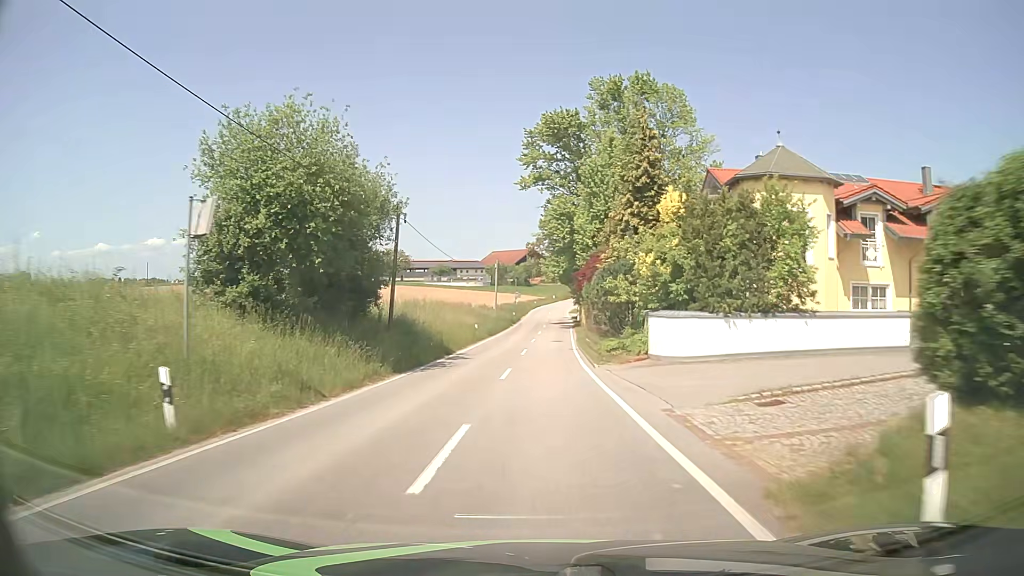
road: tertiary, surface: asphalt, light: Day
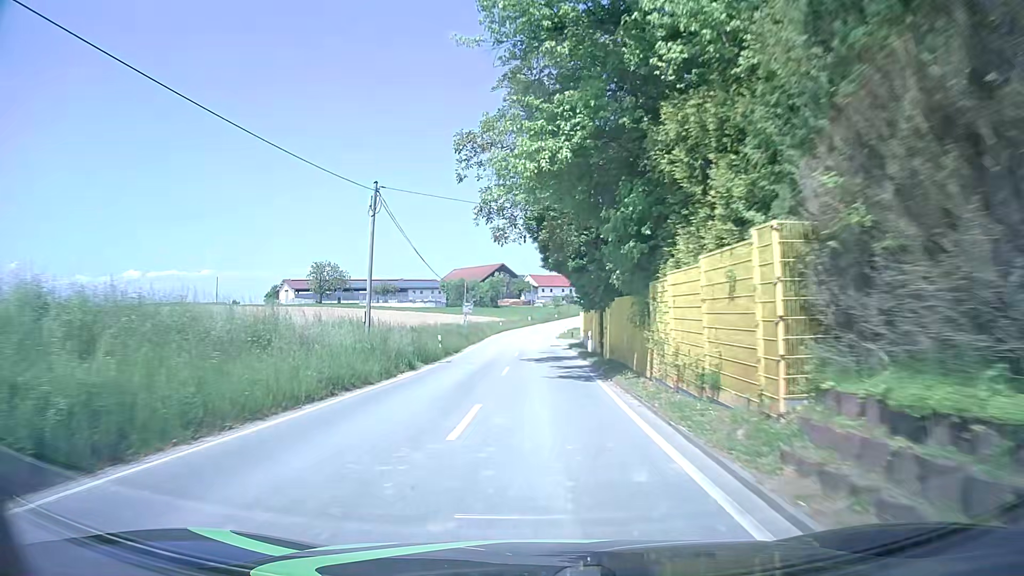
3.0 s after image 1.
(+1.0, +44.9) m; +2°
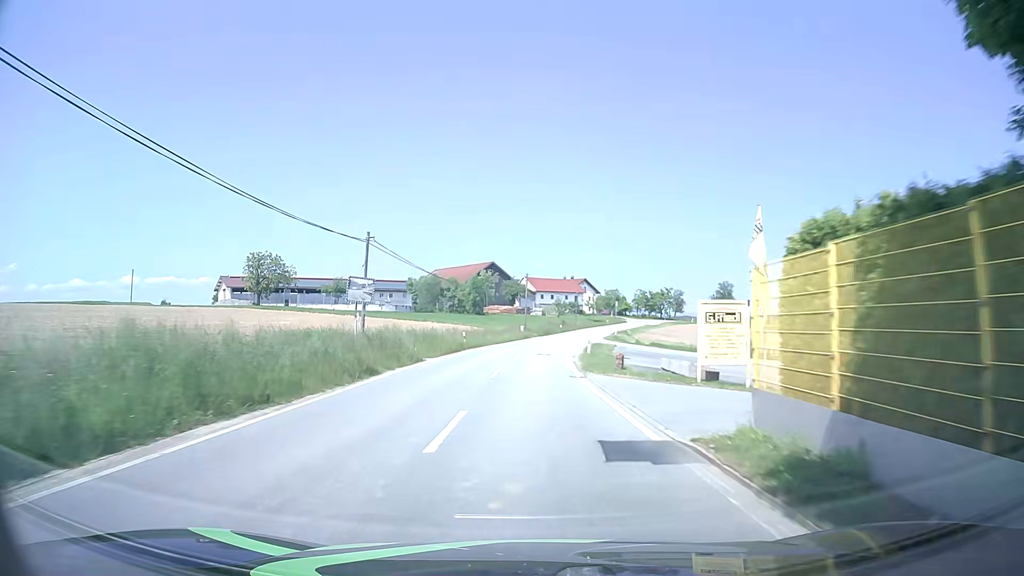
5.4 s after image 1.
(+0.2, +36.9) m; +1°
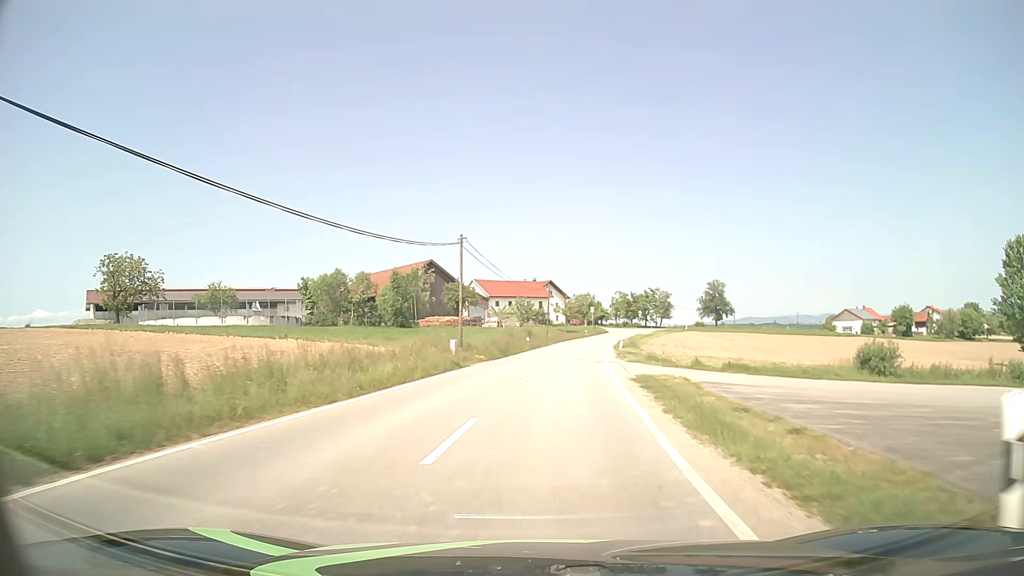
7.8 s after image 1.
(+0.4, +36.6) m; +3°
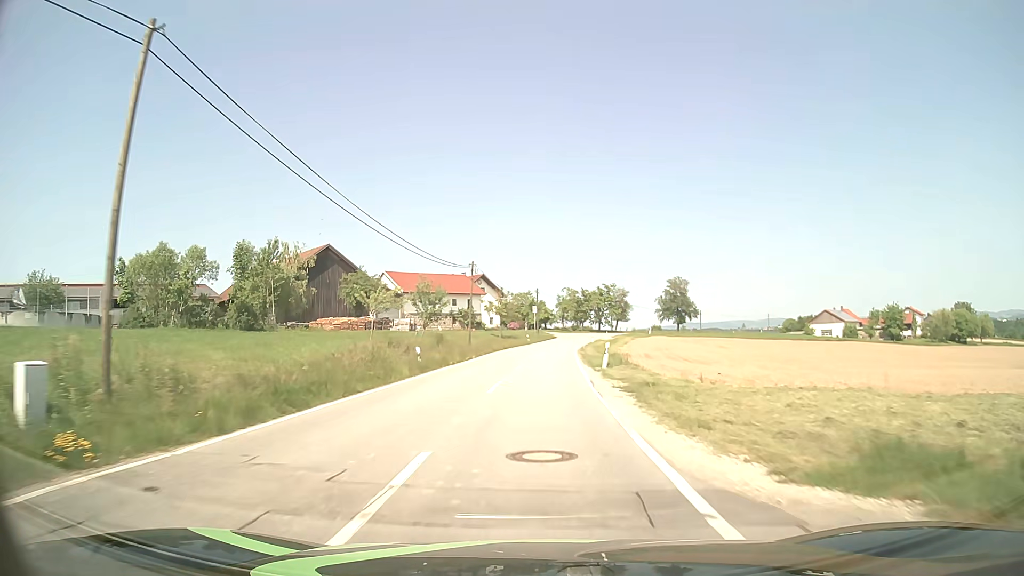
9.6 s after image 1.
(+1.5, +27.0) m; +5°
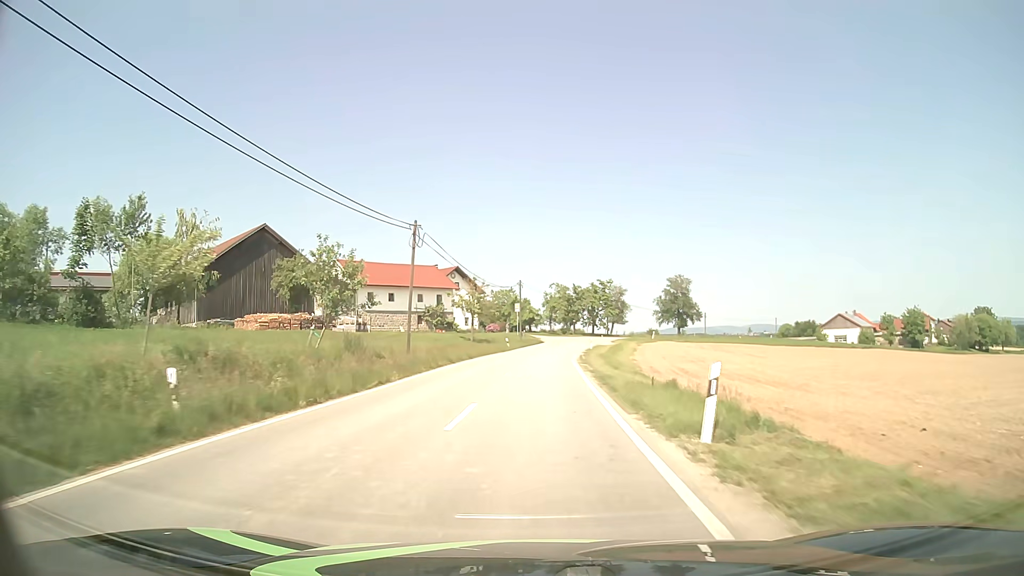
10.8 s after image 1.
(+0.2, +18.0) m; +1°
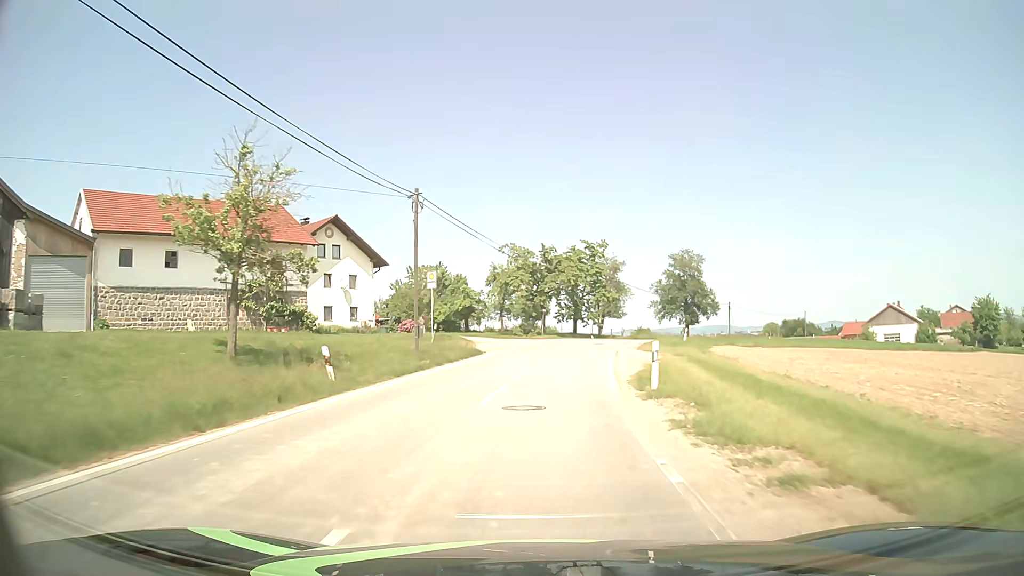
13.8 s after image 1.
(+1.2, +45.3) m; +4°
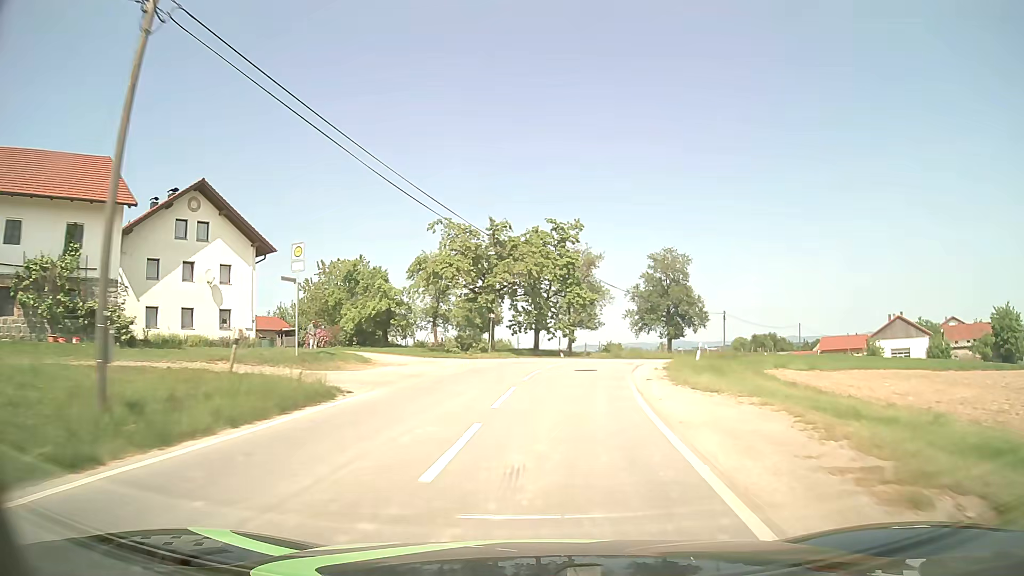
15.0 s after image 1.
(+0.5, +18.1) m; +4°
(0, +10) (+1, +20) (+3, +30) (+7, +39) (+11, +48) (+15, +57) (+21, +66) (+26, +74) (+32, +82) (+38, +90) m
